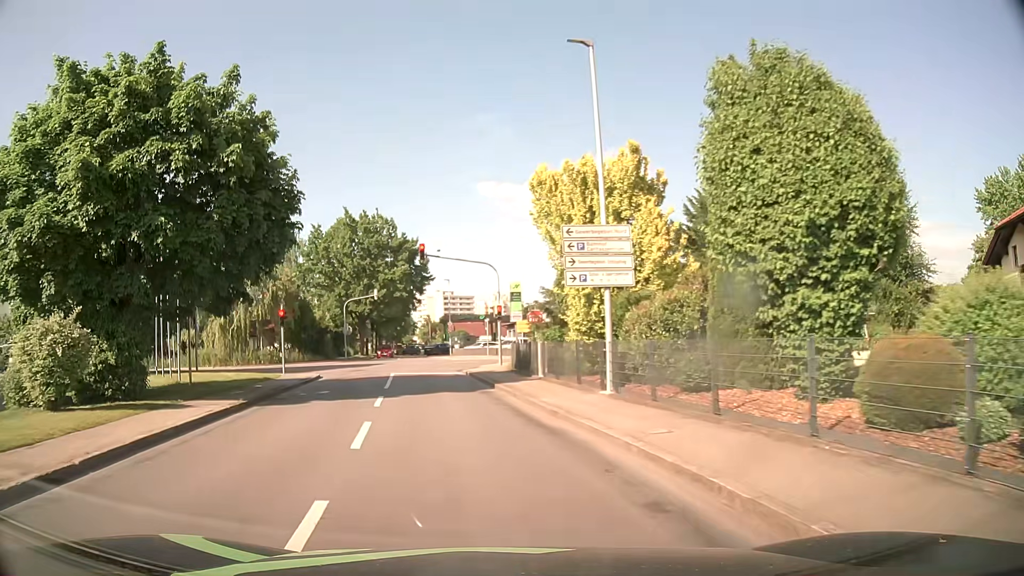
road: tertiary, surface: asphalt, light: Day
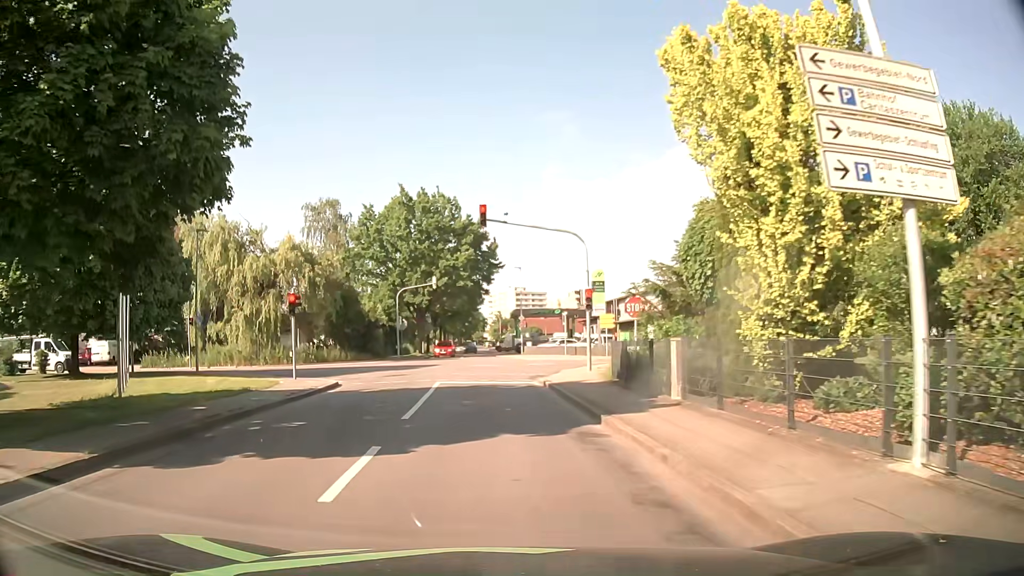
(-0.6, +9.1) m; -7°
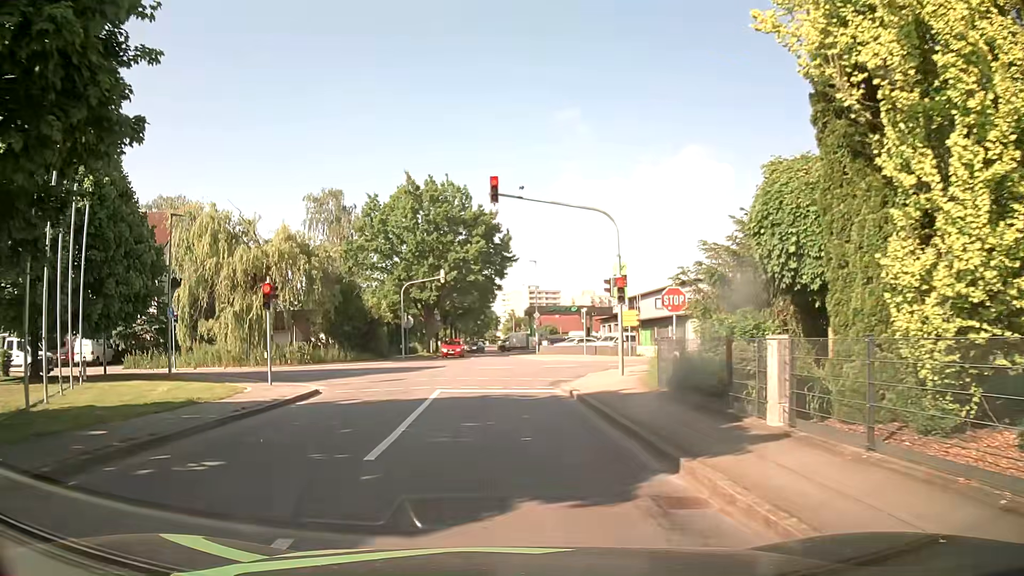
(-0.1, +4.2) m; -1°
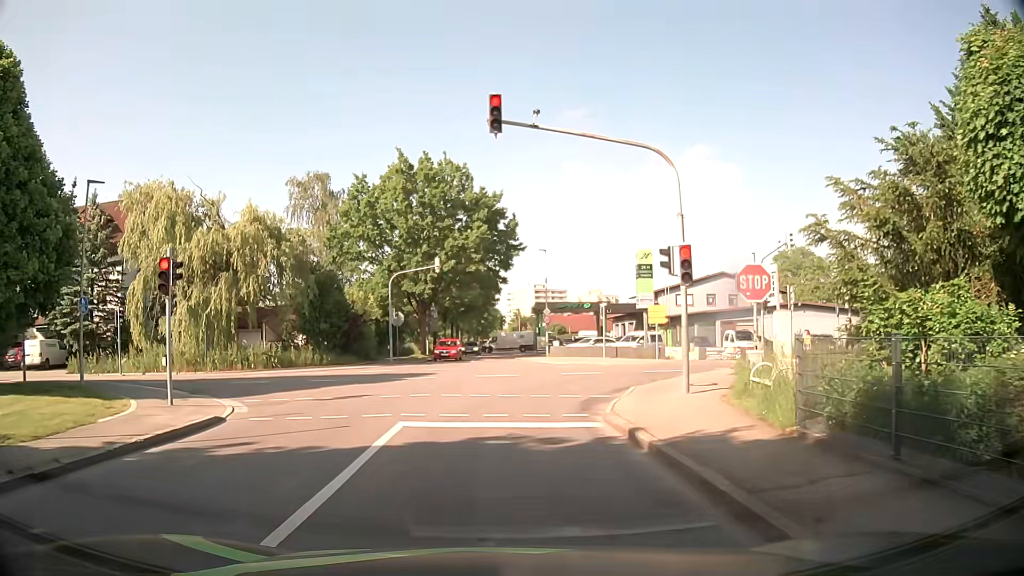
(-0.1, +7.0) m; -1°
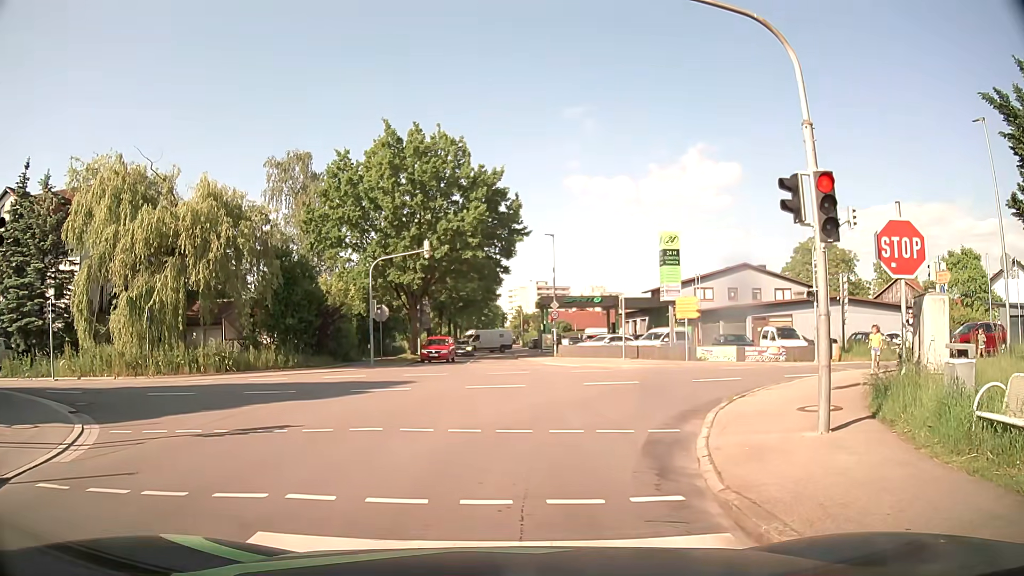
(+0.1, +6.1) m; +1°
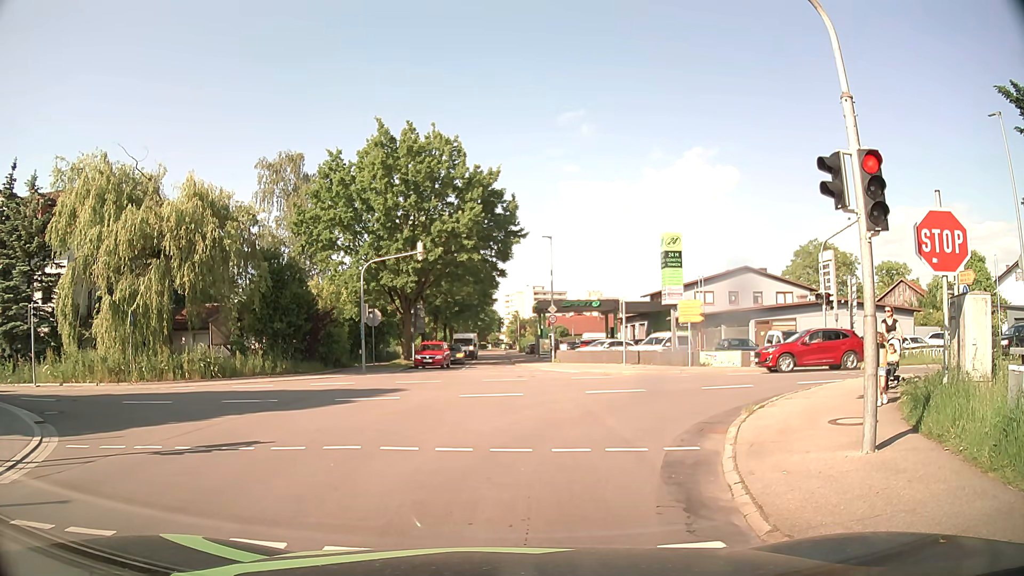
(0.0, +1.2) m; +2°
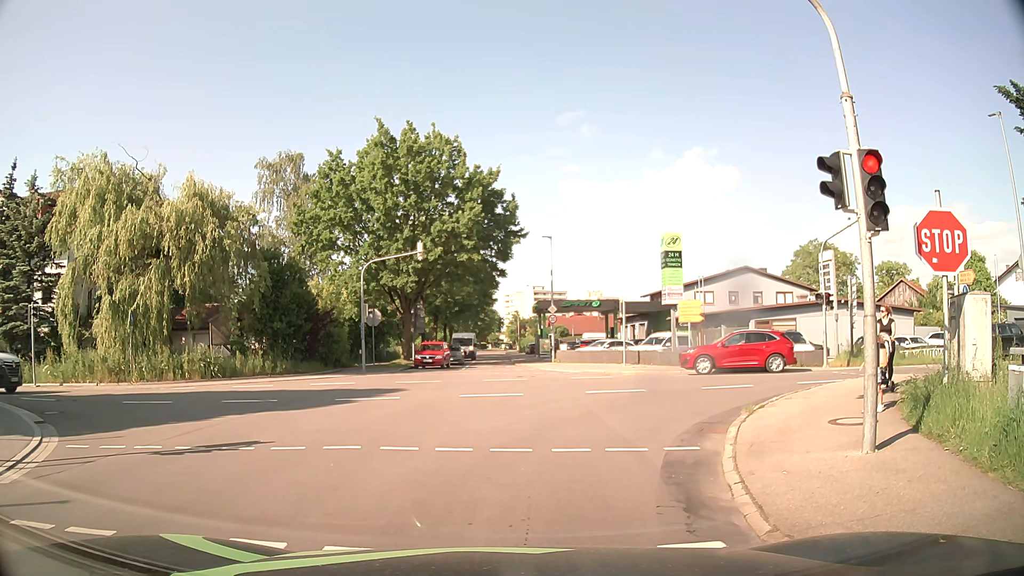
(0.0, 0.0) m; 0°
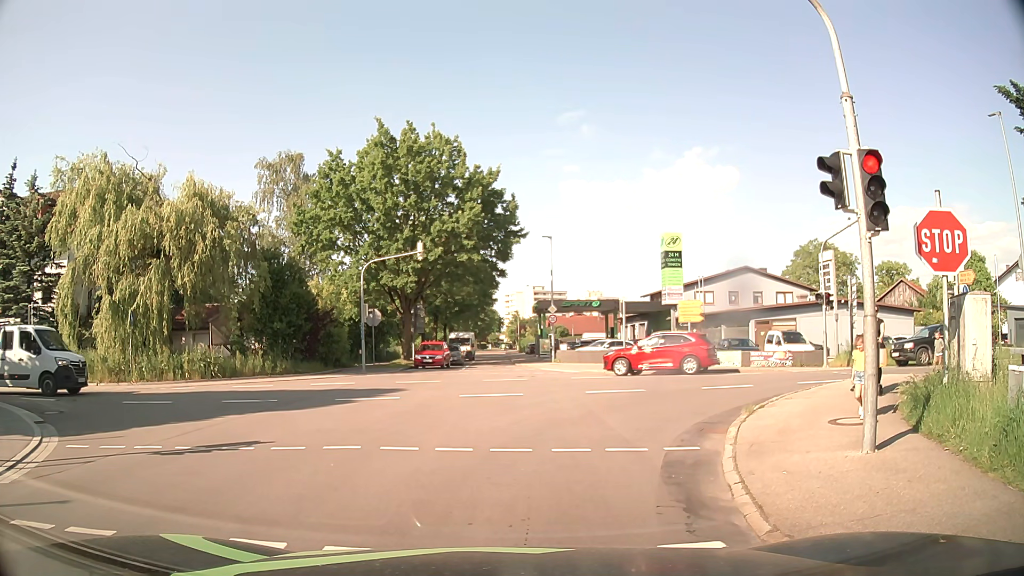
(0.0, 0.0) m; 0°
